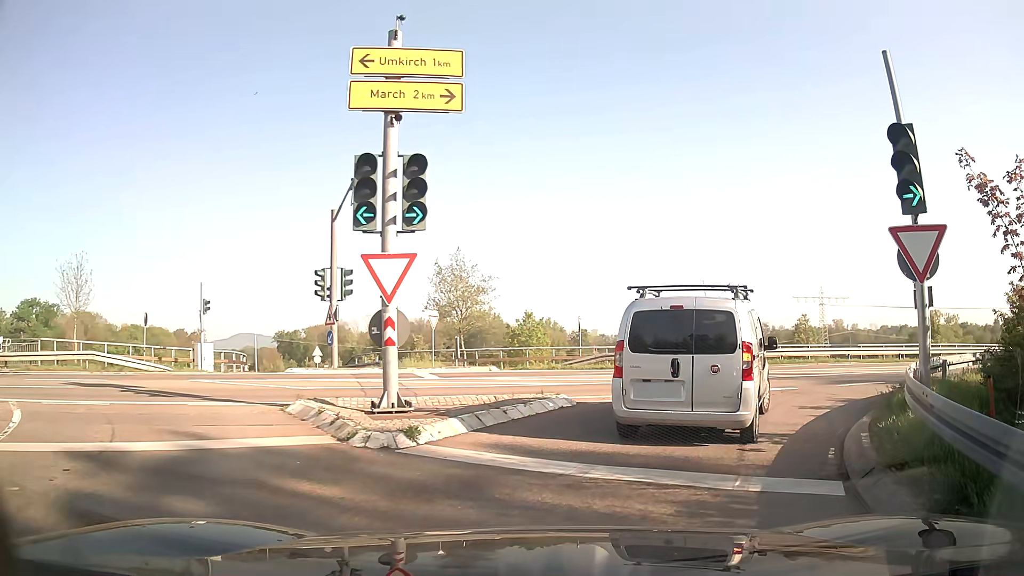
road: trunk_link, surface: asphalt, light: Day
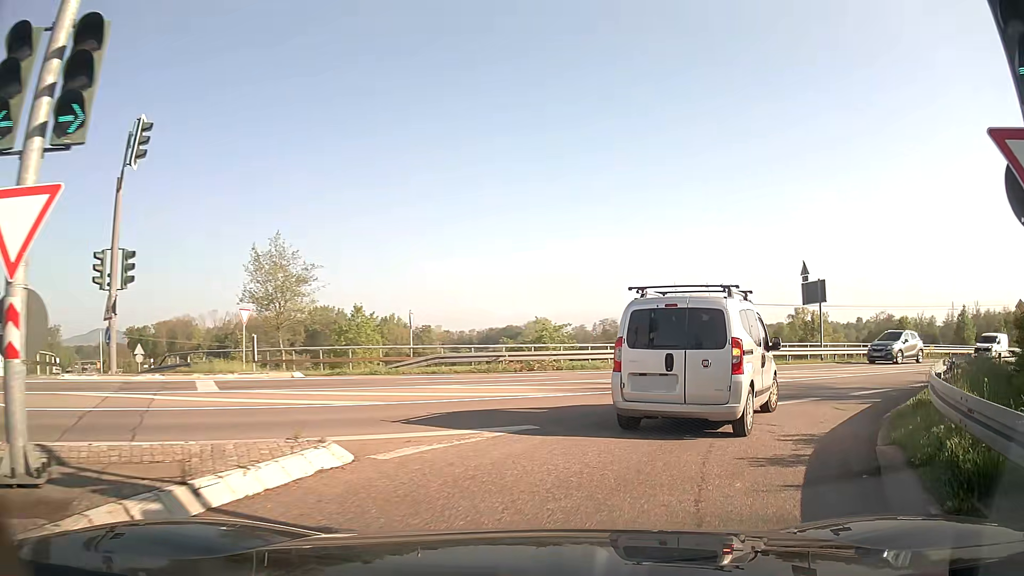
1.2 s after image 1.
(+0.6, +5.1) m; +12°
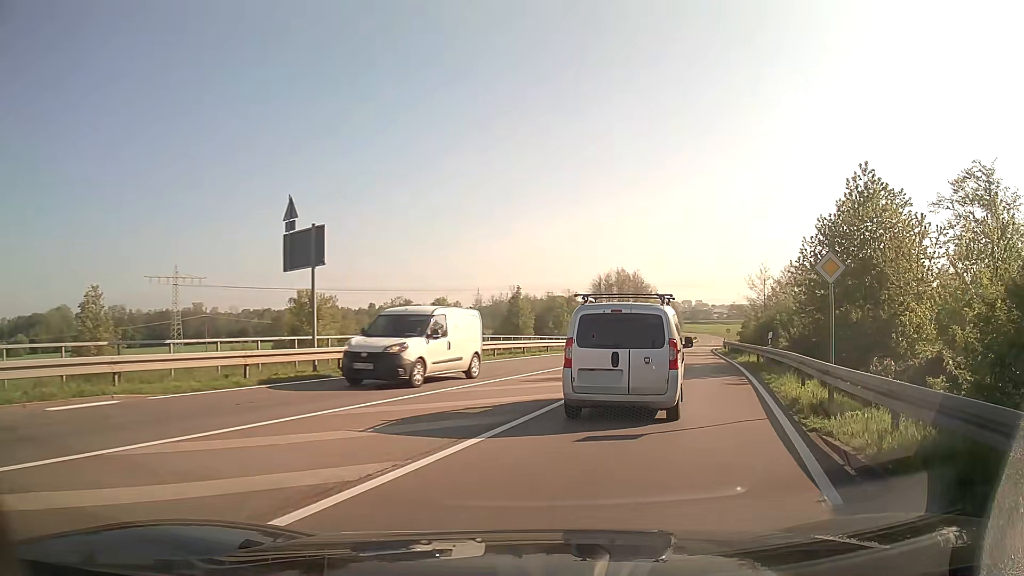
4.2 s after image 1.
(+6.1, +14.6) m; +43°
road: secondary
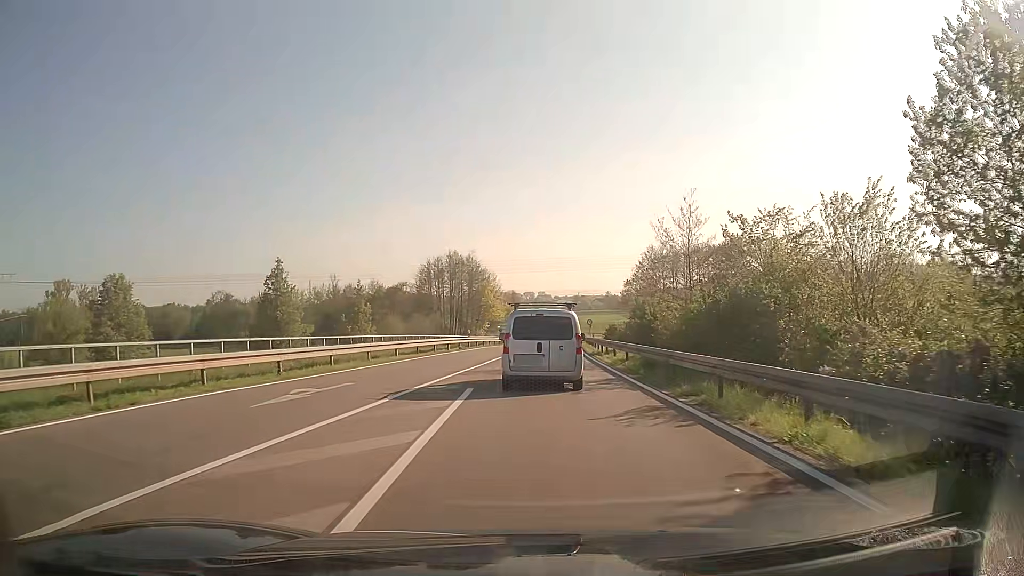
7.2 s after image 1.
(+3.9, +23.5) m; +12°
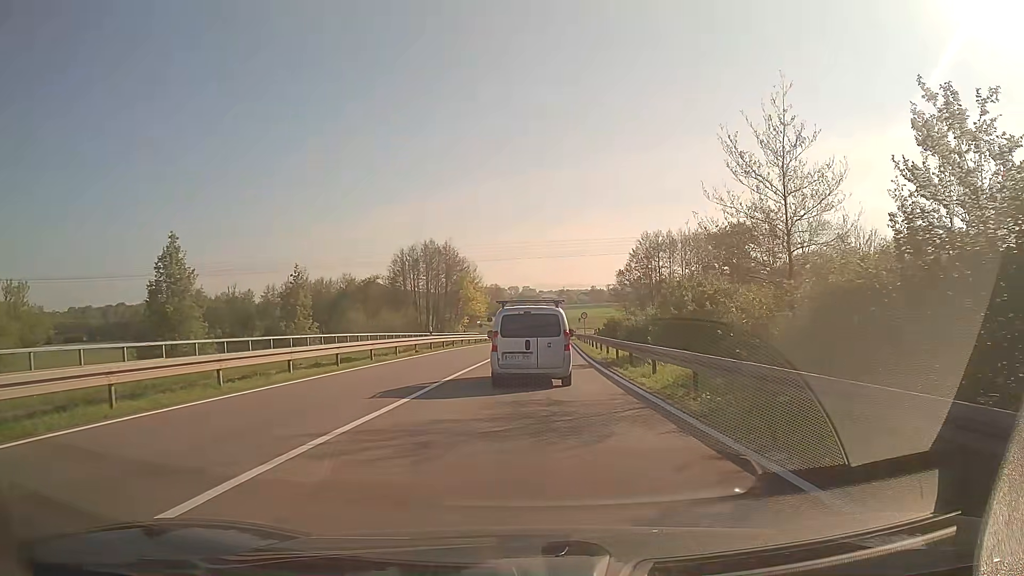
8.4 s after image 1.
(+0.1, +12.1) m; +1°
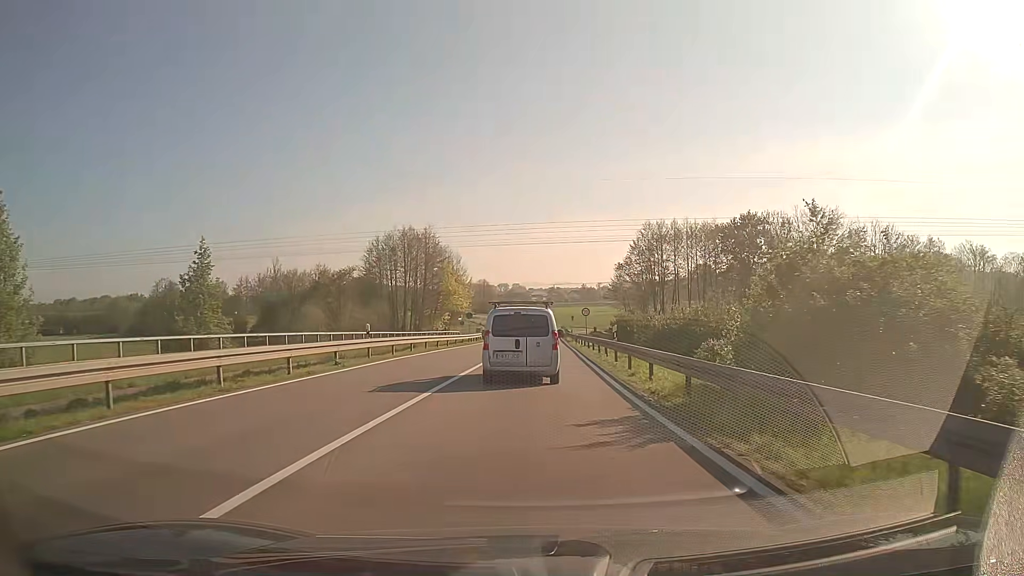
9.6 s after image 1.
(+0.1, +12.5) m; +1°
(0, +10) (0, +20) (0, +30) (+1, +40) (+1, +50) (+1, +60) (+2, +70) (+2, +80) (+2, +90) (+2, +100) m
